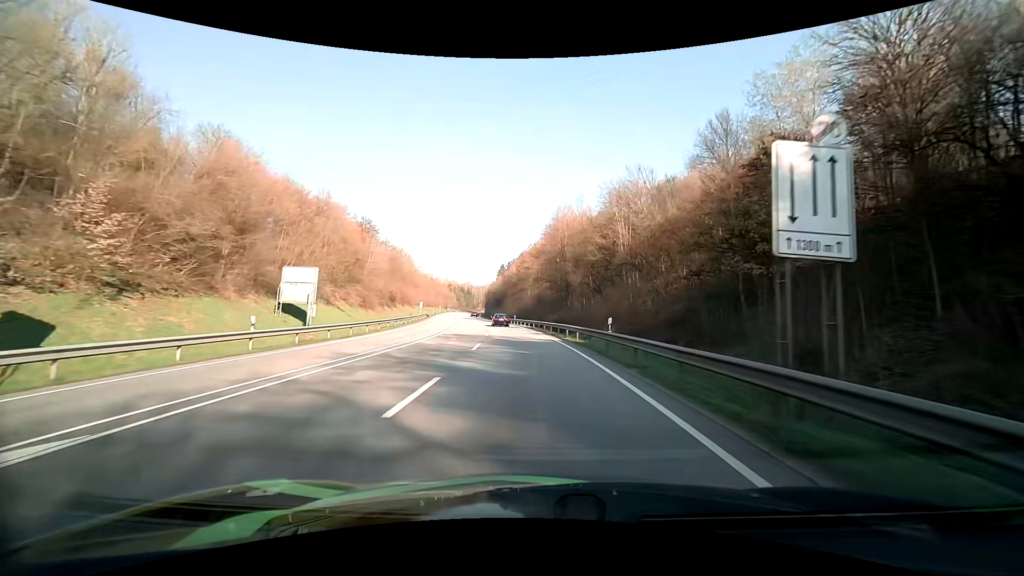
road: primary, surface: asphalt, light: Day
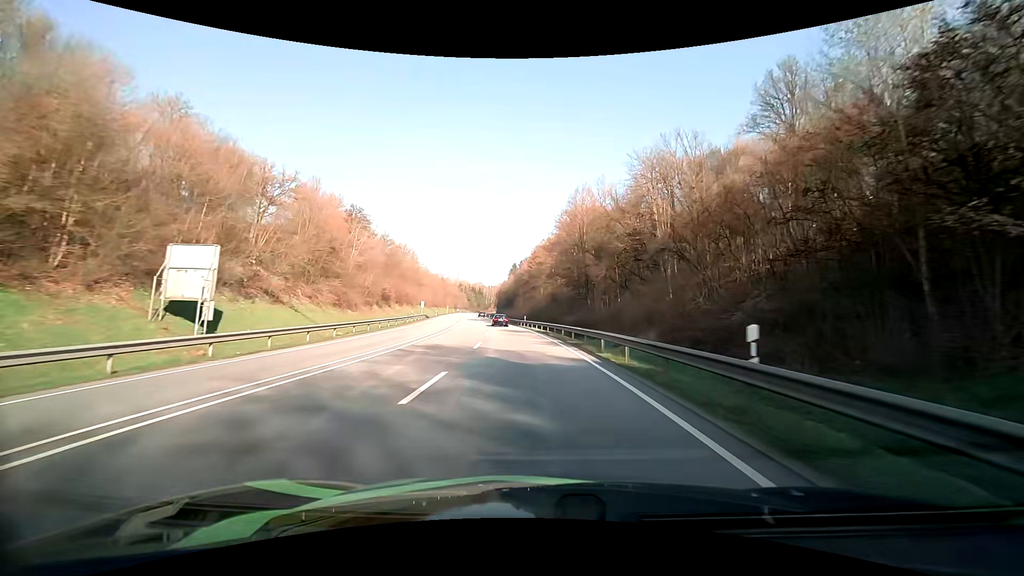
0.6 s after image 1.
(-0.2, +11.2) m; -1°
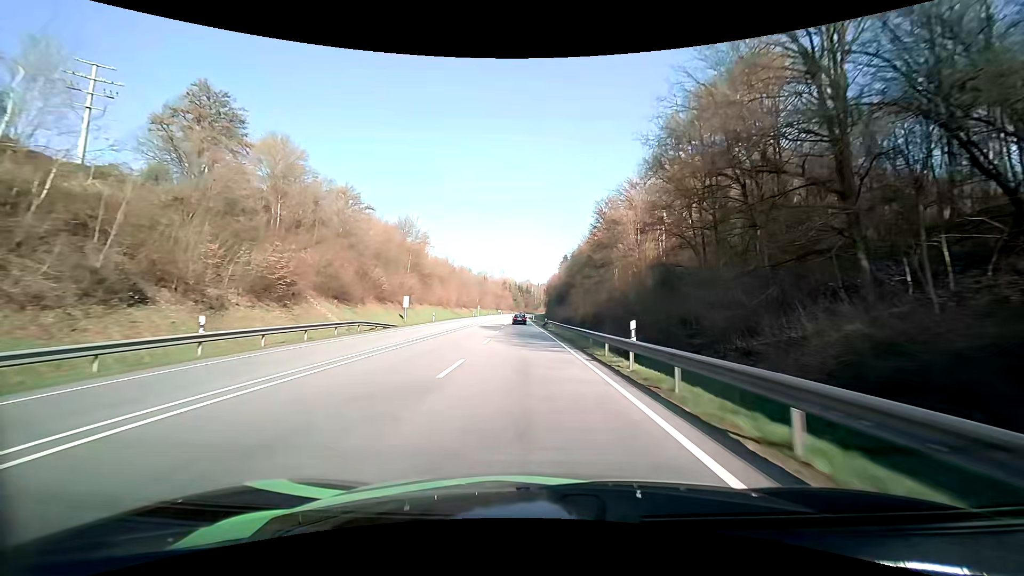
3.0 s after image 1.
(-2.7, +45.8) m; -6°
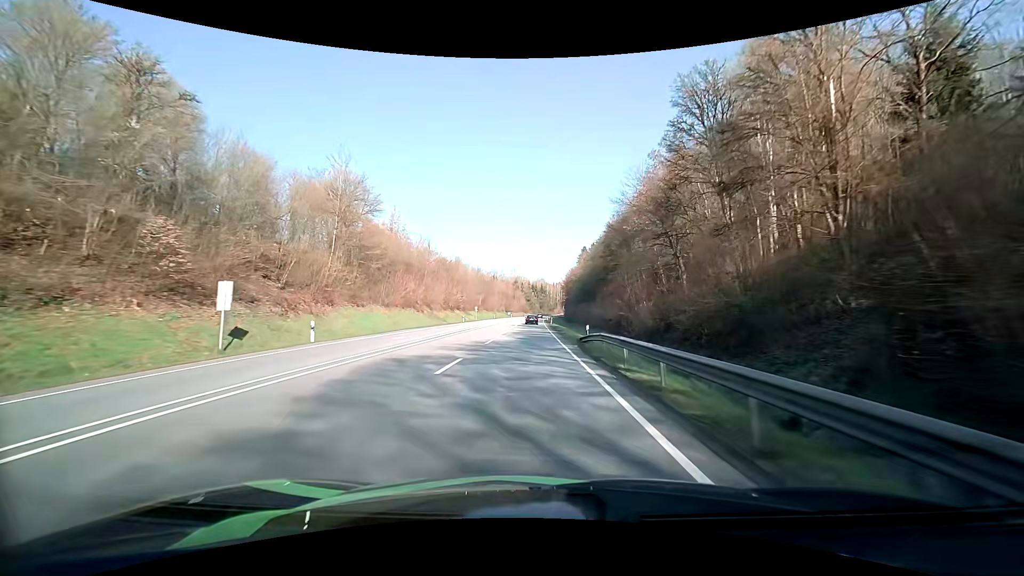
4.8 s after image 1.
(-0.8, +35.9) m; -2°
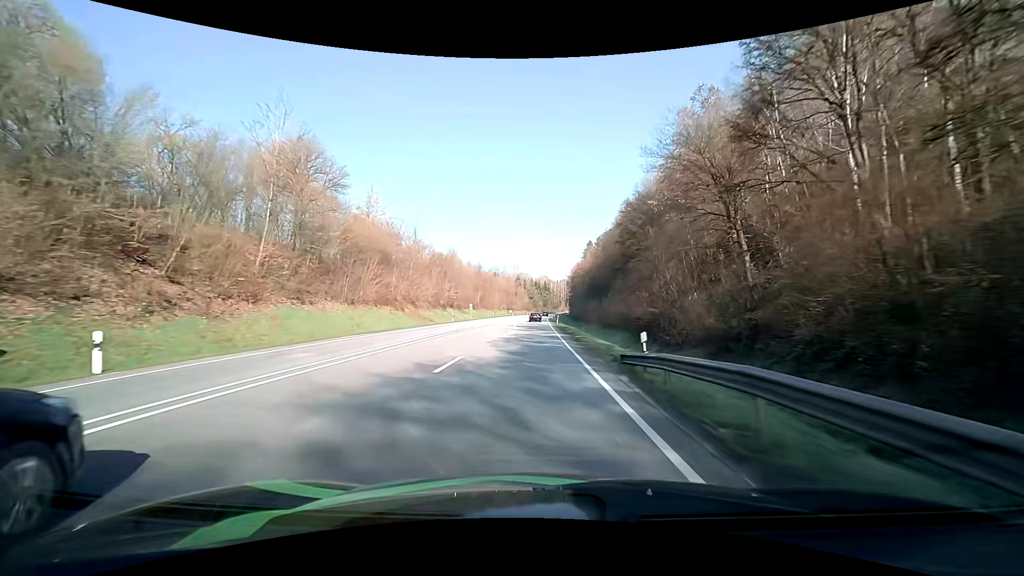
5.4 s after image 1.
(0.0, +12.3) m; 0°
